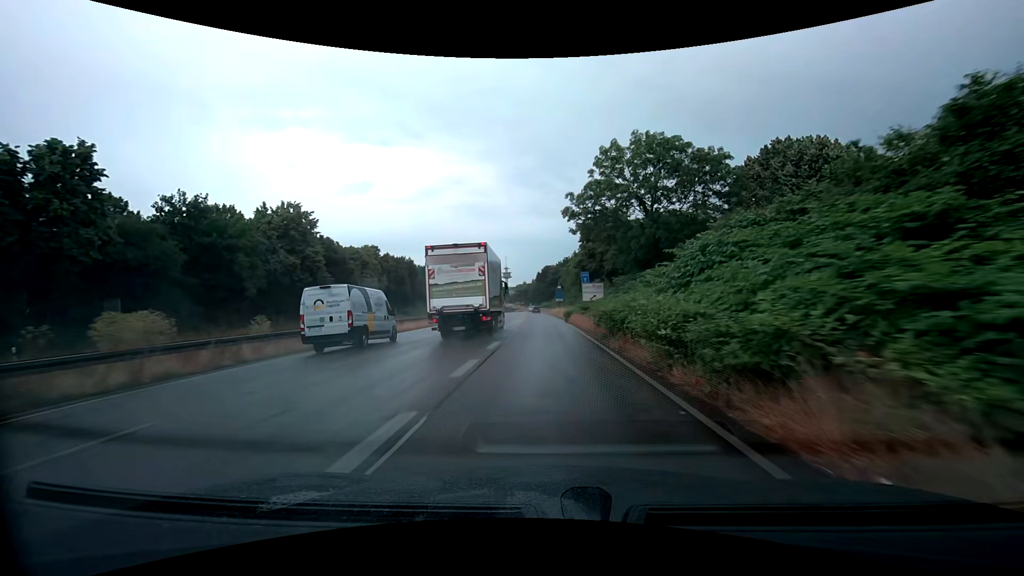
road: trunk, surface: asphalt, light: Day
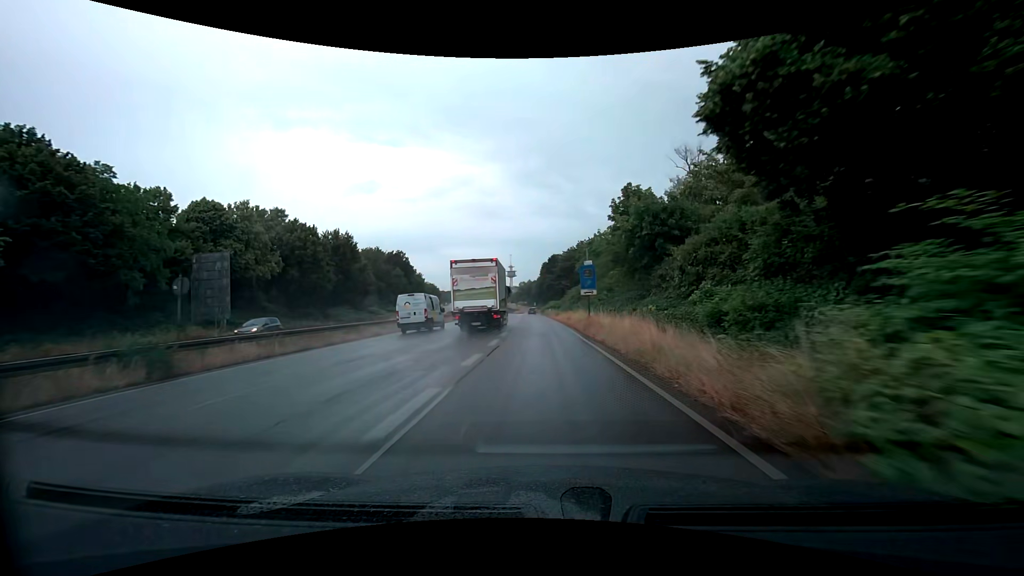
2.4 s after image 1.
(0.0, +41.0) m; 0°
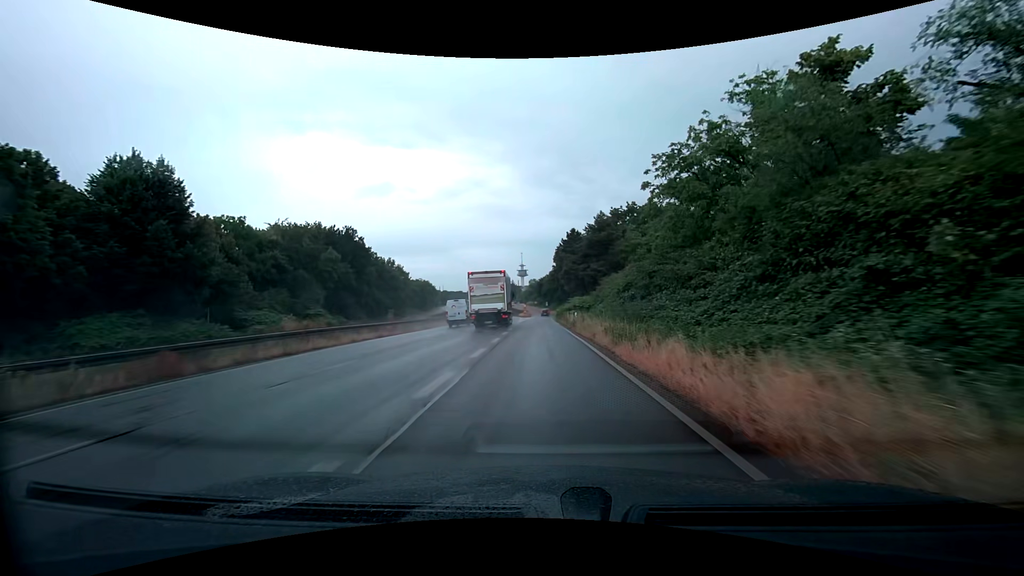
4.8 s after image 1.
(-0.4, +40.5) m; -1°
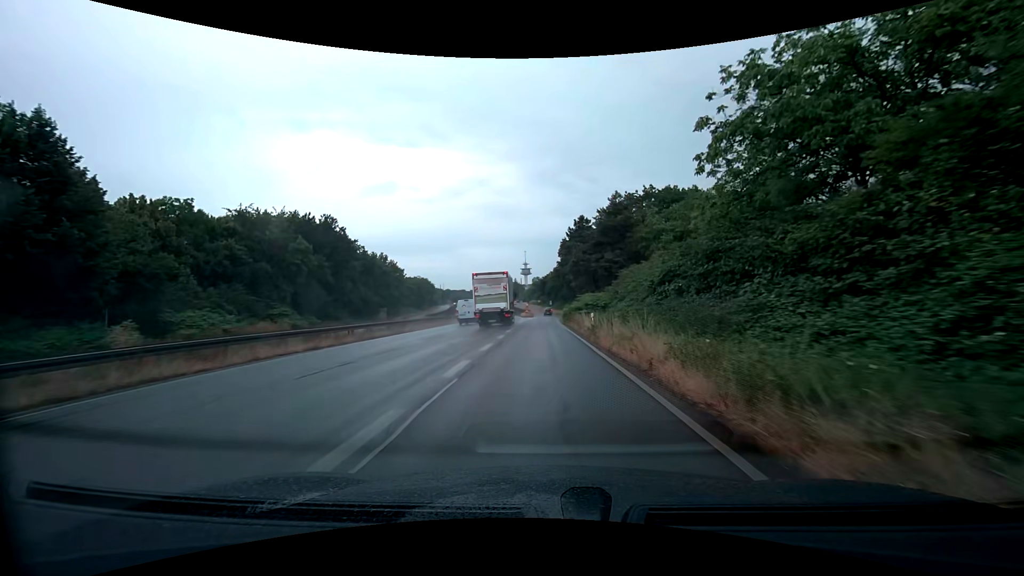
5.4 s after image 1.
(0.0, +10.1) m; 0°
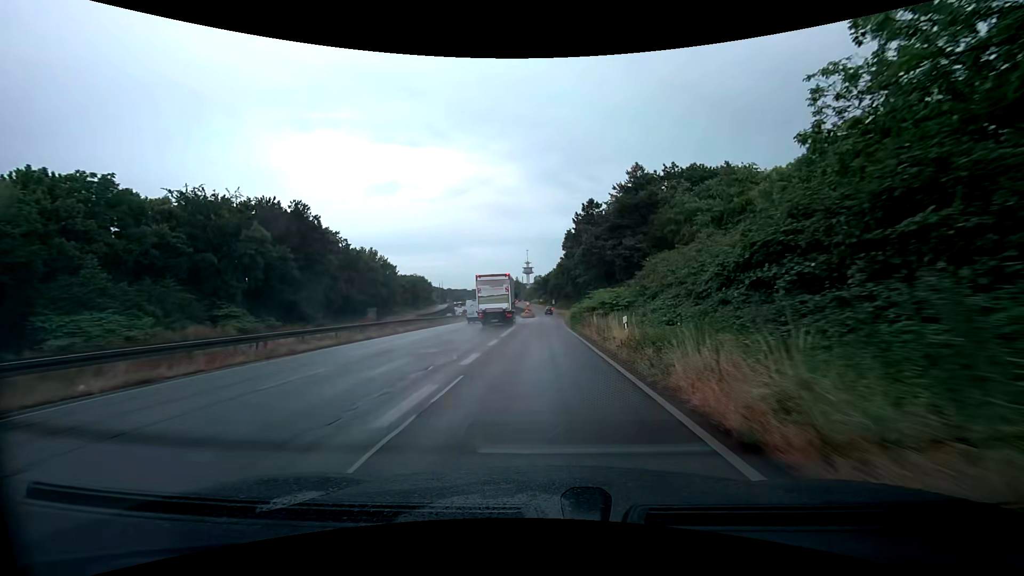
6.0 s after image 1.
(-0.1, +10.1) m; -1°
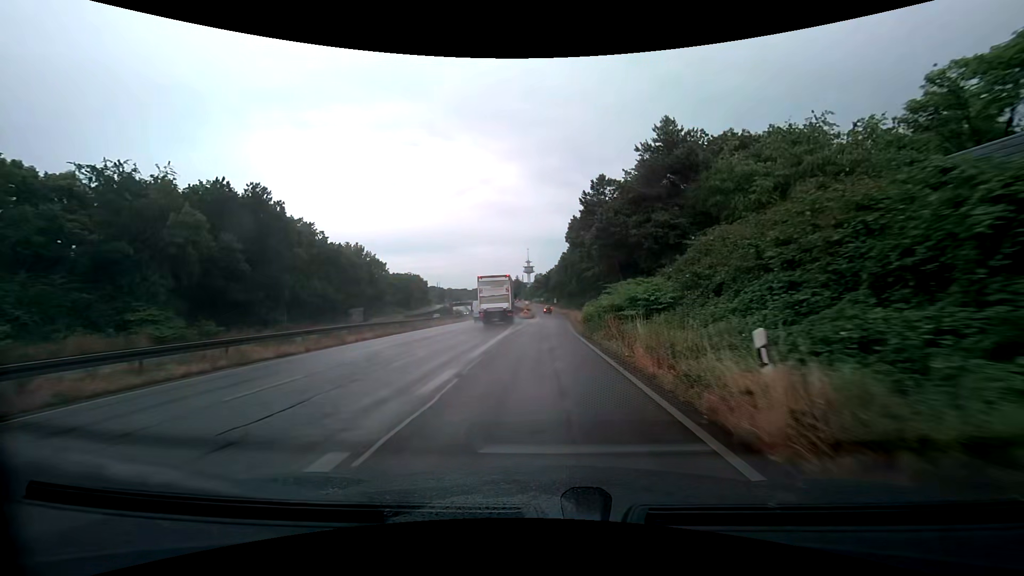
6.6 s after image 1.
(0.0, +10.1) m; 0°
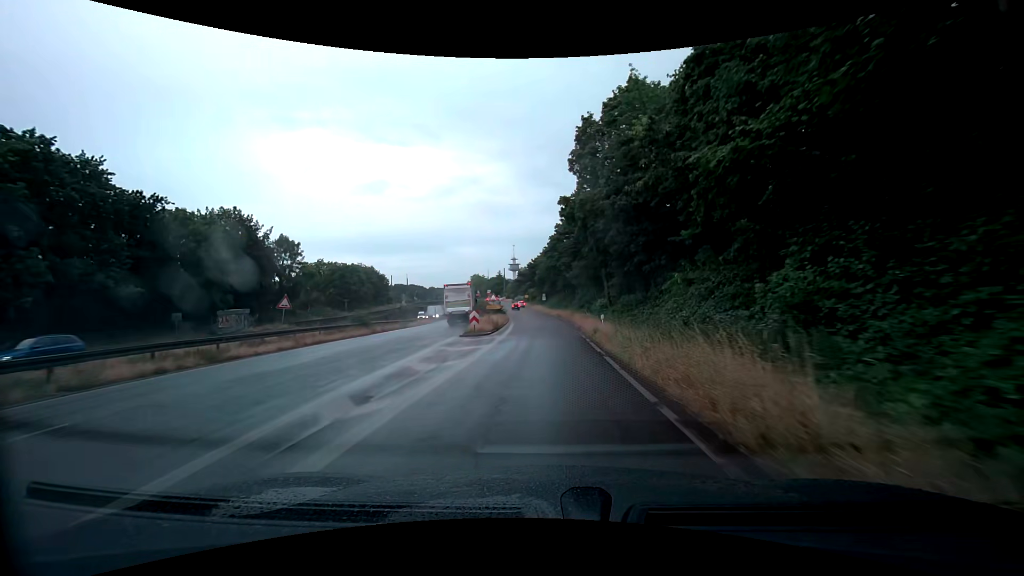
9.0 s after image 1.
(+0.3, +40.2) m; +1°
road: trunk_link
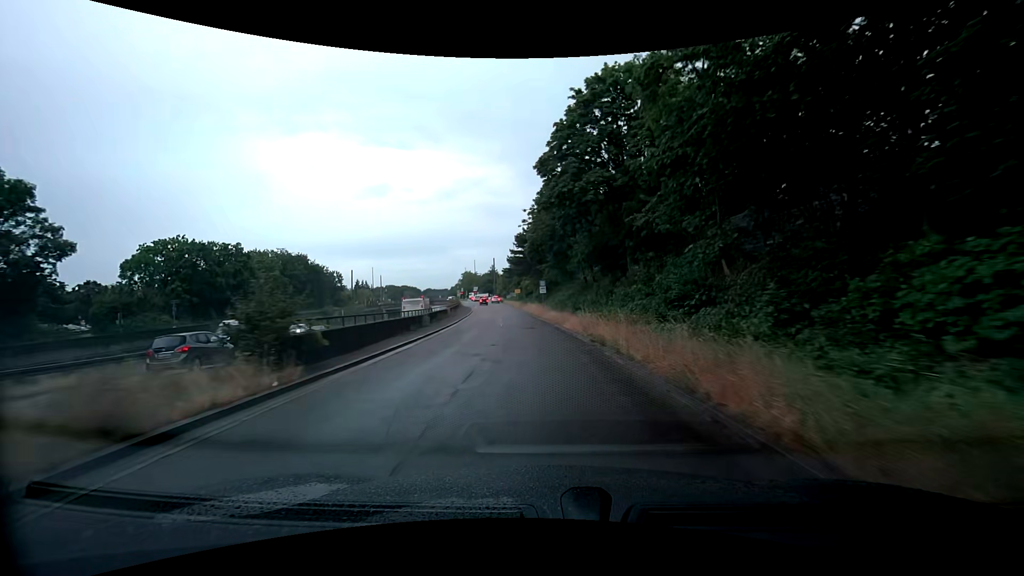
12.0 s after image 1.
(+0.6, +48.5) m; 0°
(0, +10) (0, +20) (-1, +30) (-1, +40) (-2, +50) (-3, +60) (-4, +70) (-6, +80) (-7, +90) (-8, +100) m
